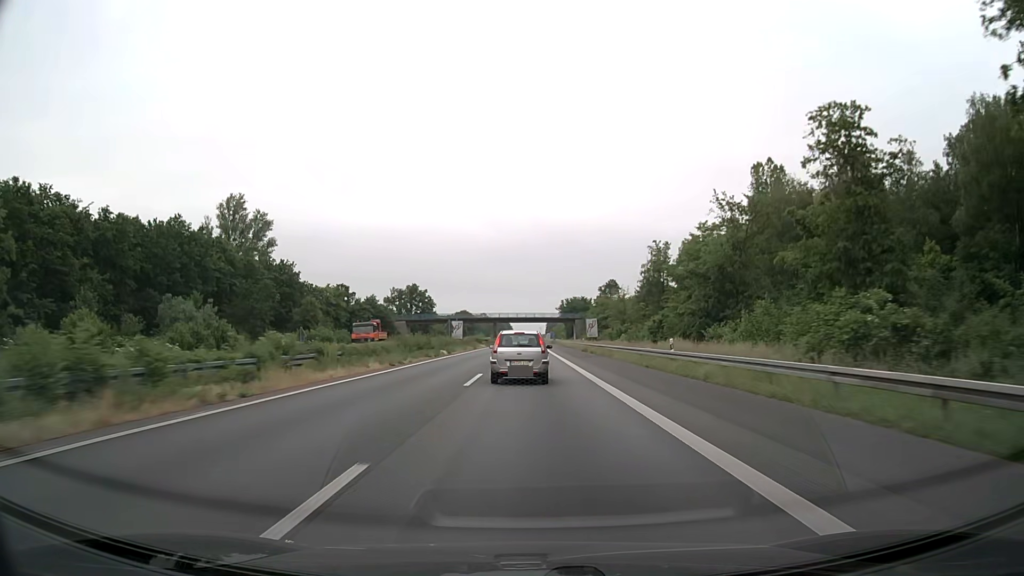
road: motorway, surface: asphalt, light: Day
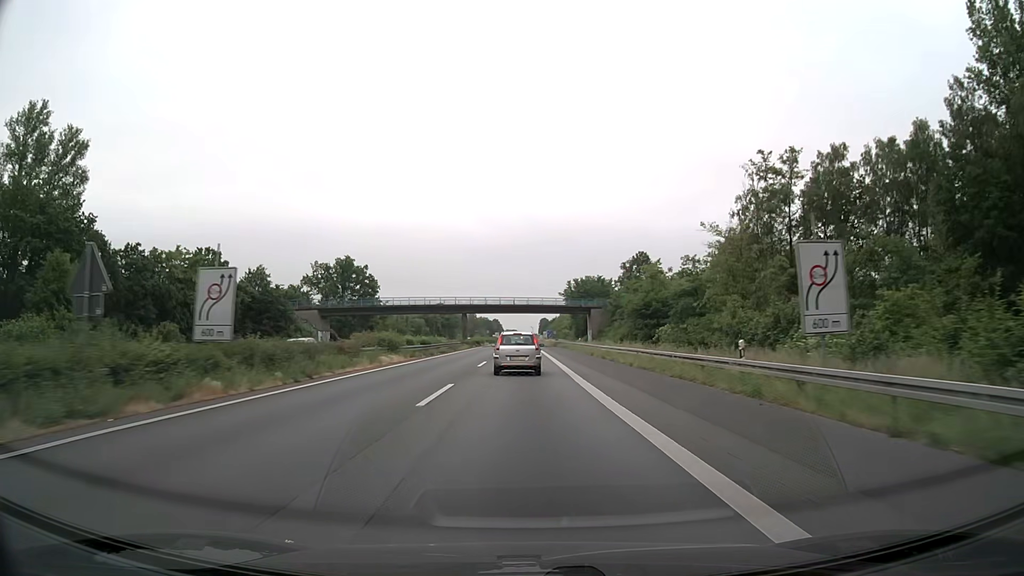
(+0.3, +59.1) m; +1°
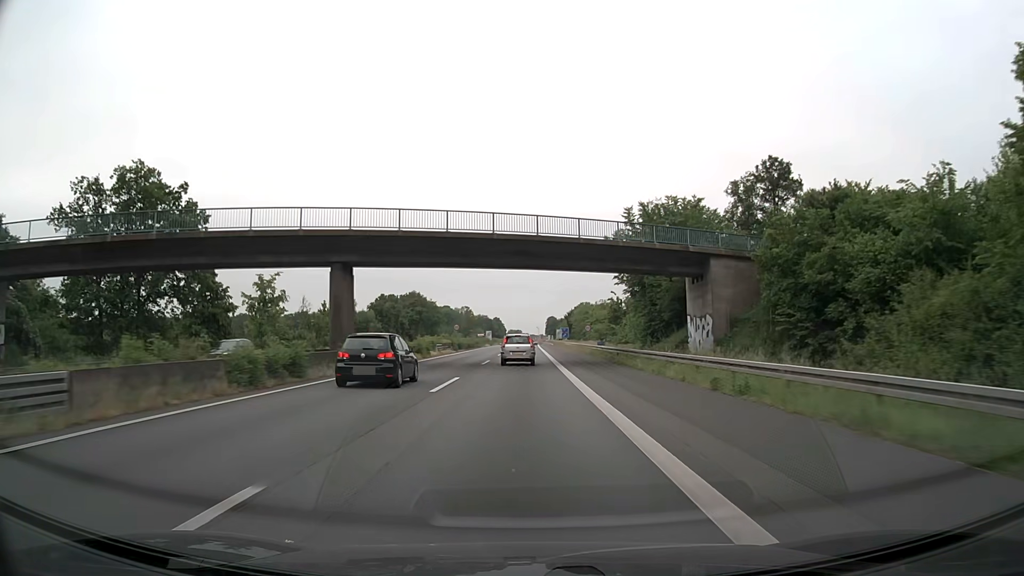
(-0.1, +68.1) m; -1°
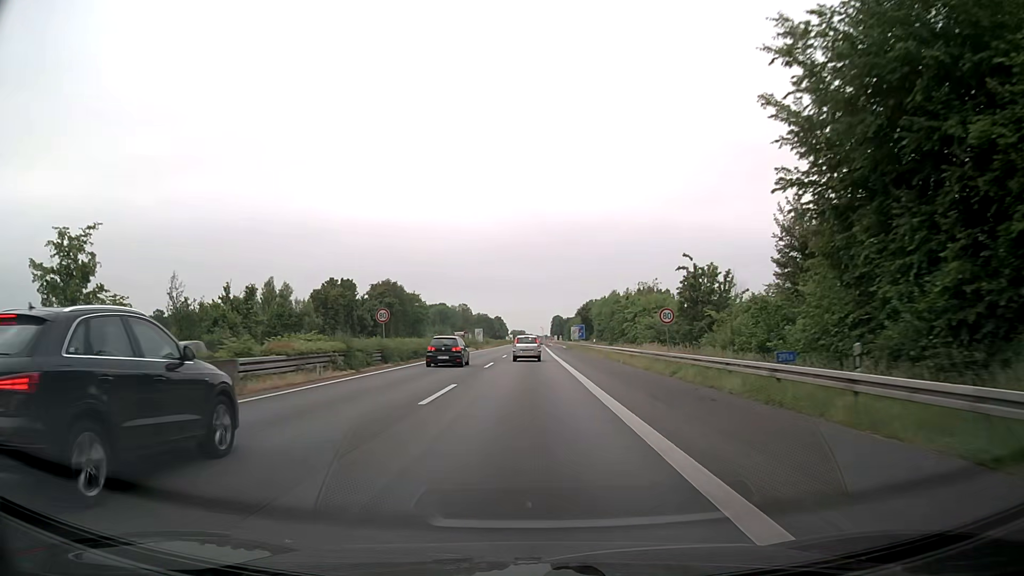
(+0.1, +38.8) m; -1°
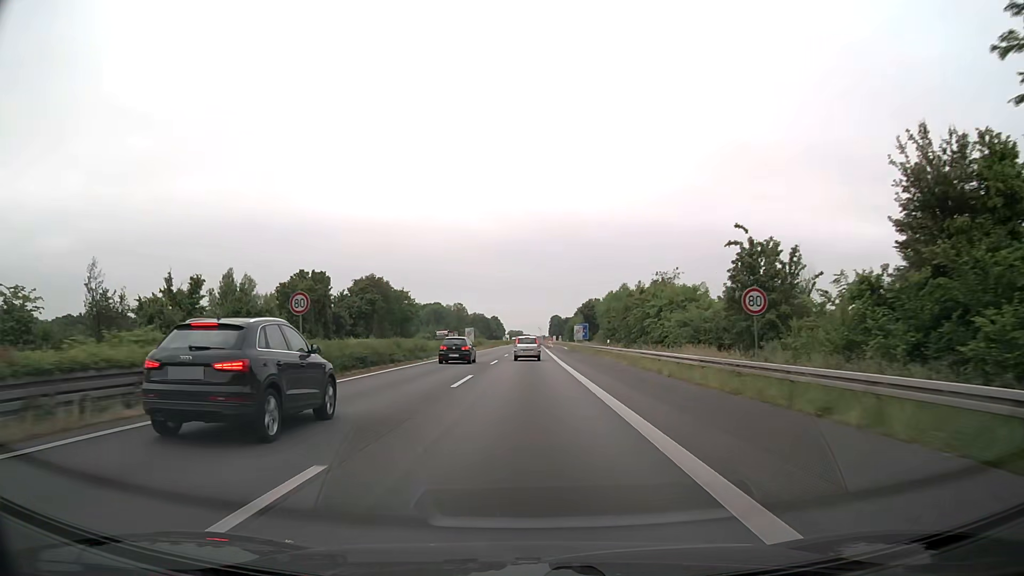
(0.0, +12.8) m; 0°
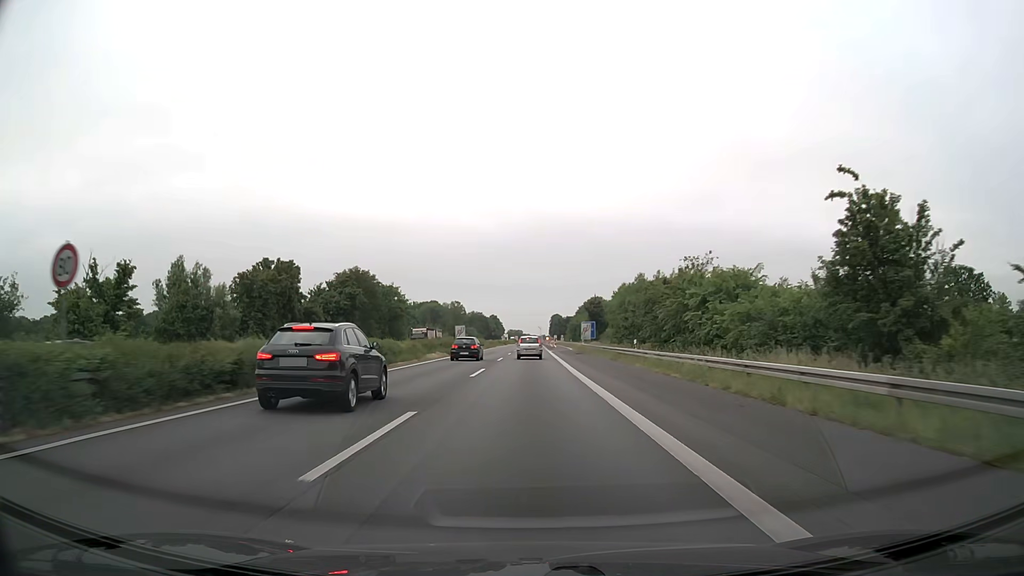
(0.0, +12.7) m; 0°
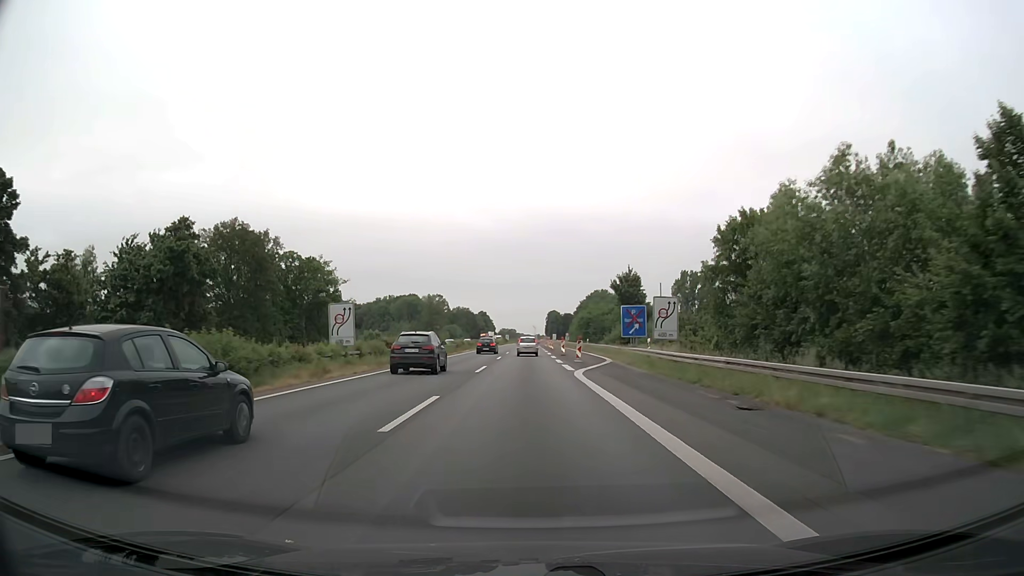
(+0.2, +50.5) m; 0°
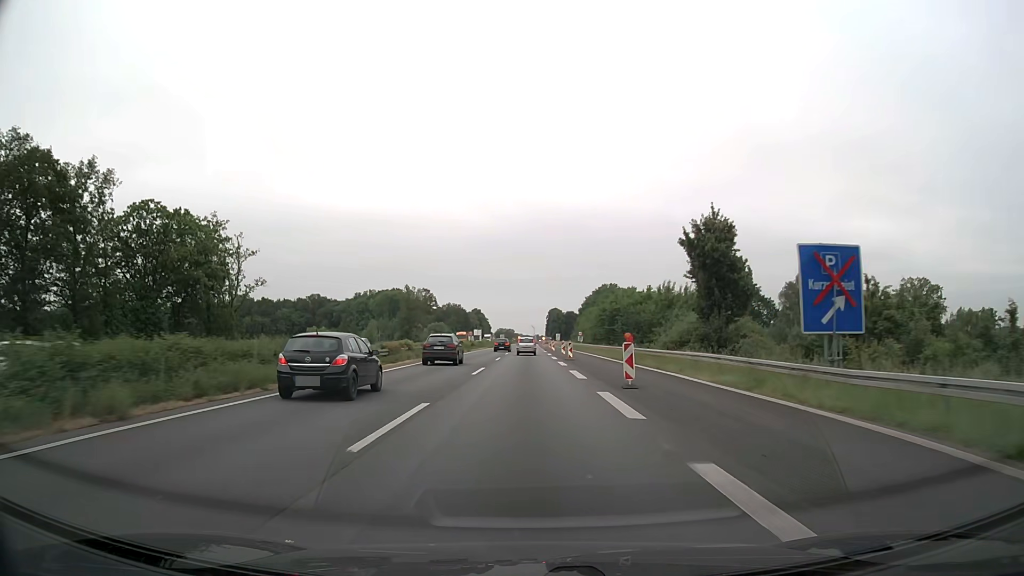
(+0.1, +37.6) m; 0°
(0, +10) (0, +20) (0, +30) (0, +40) (0, +50) (0, +60) (0, +70) (0, +80) (0, +90) (0, +100) m
